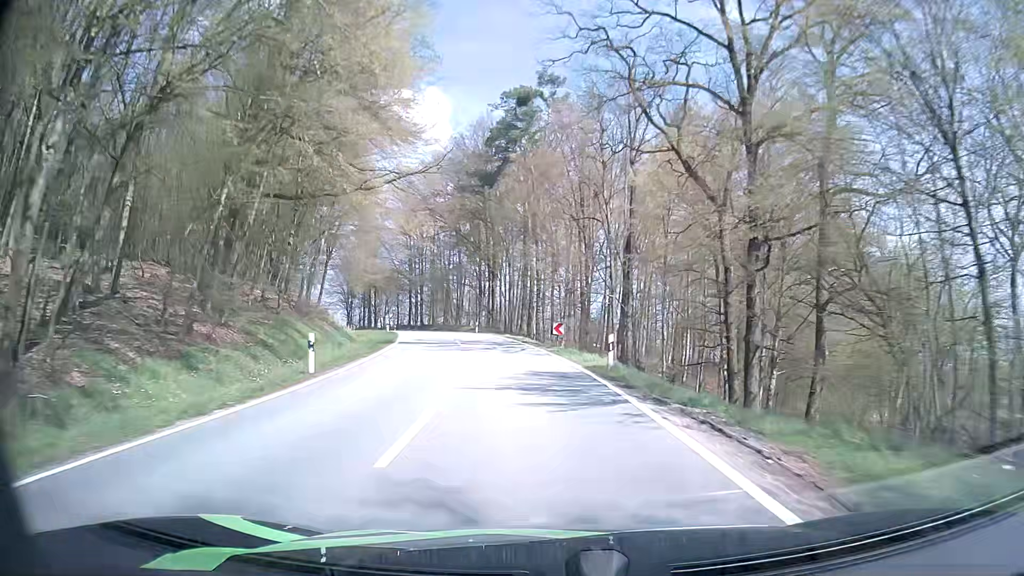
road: tertiary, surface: asphalt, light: Day
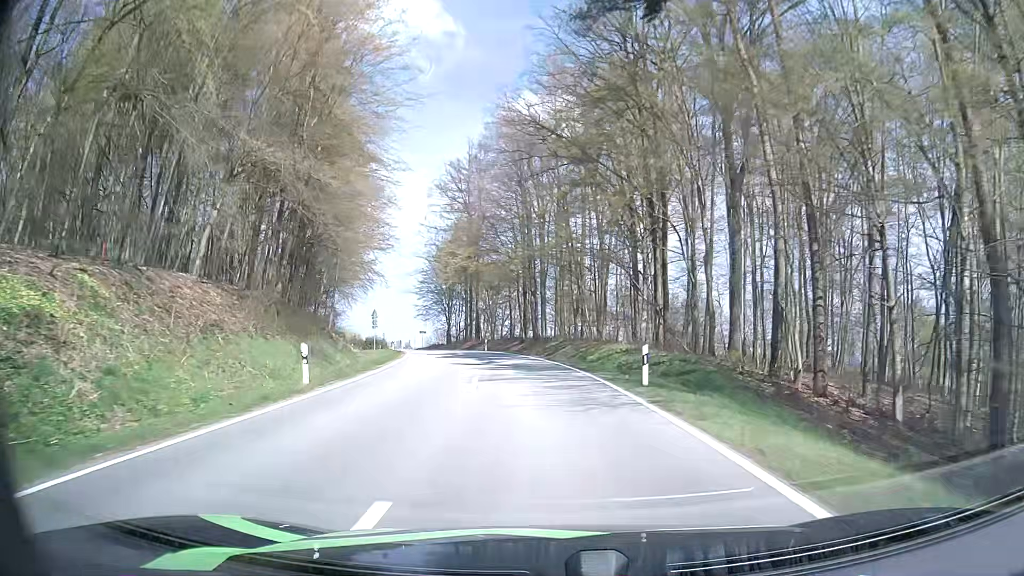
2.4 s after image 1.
(-4.6, +43.0) m; -12°
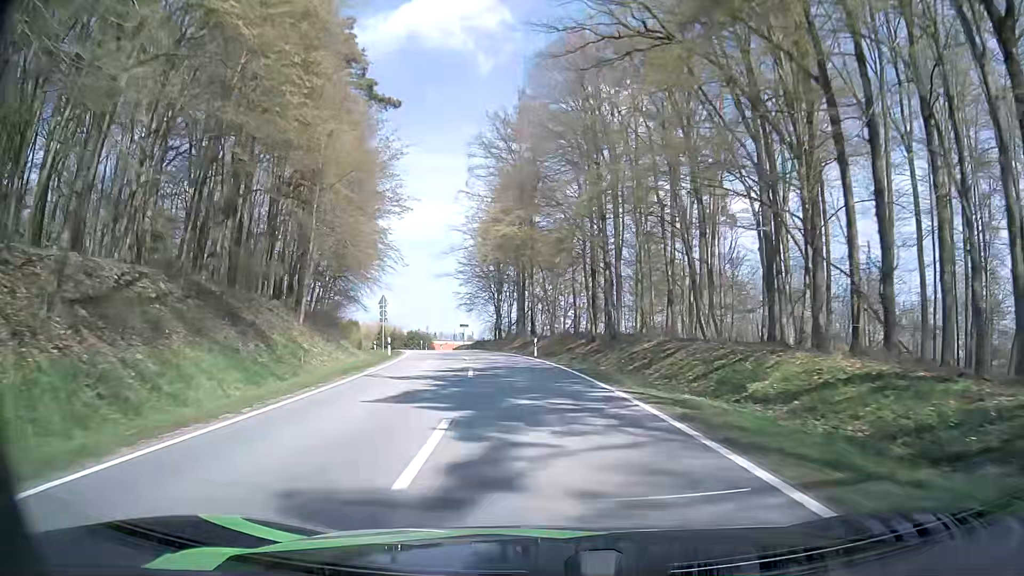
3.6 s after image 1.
(-1.1, +20.9) m; -6°
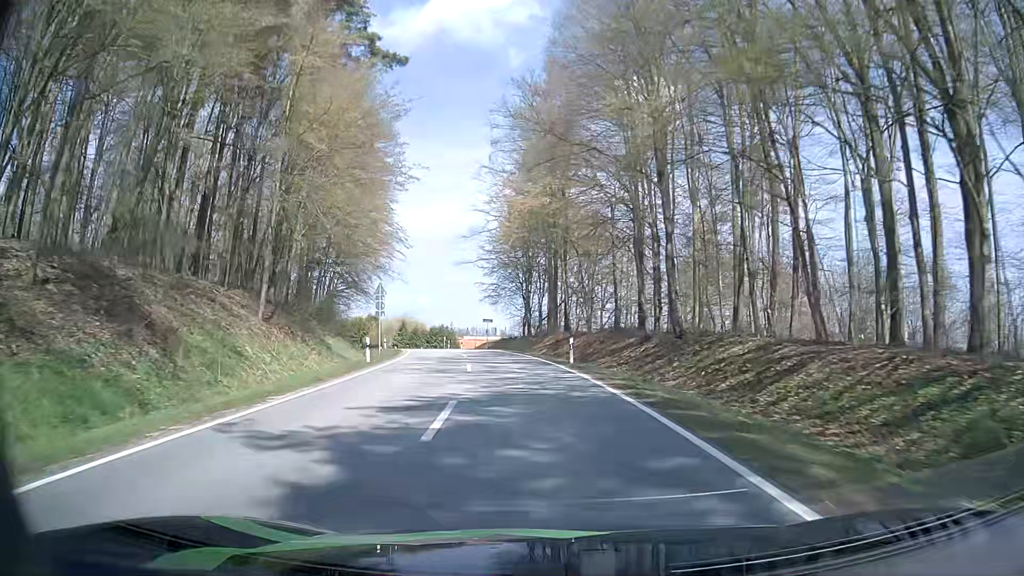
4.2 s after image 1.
(-0.2, +10.3) m; -3°
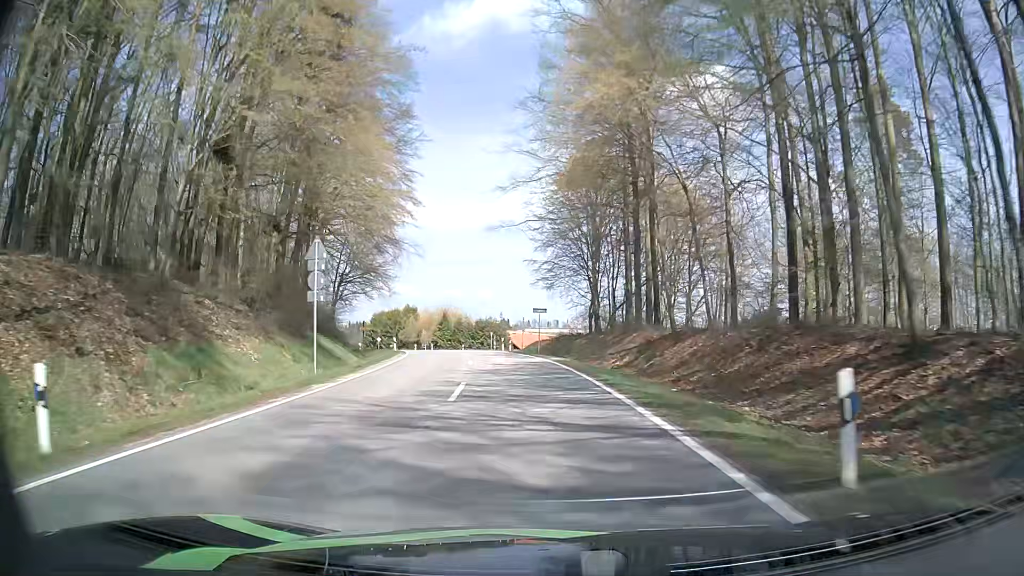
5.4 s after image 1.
(-0.8, +20.6) m; -4°
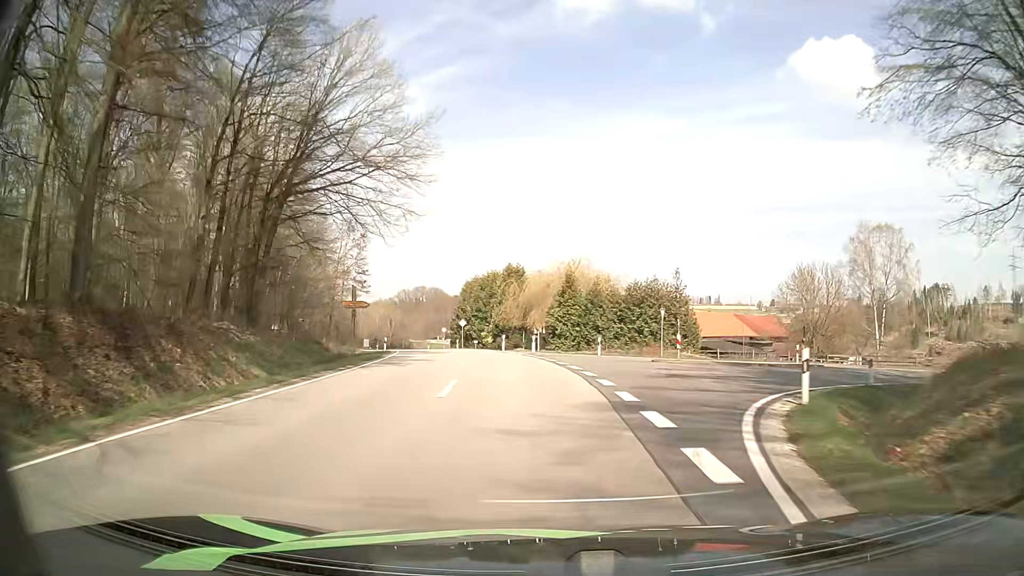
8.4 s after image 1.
(-5.8, +49.7) m; -13°
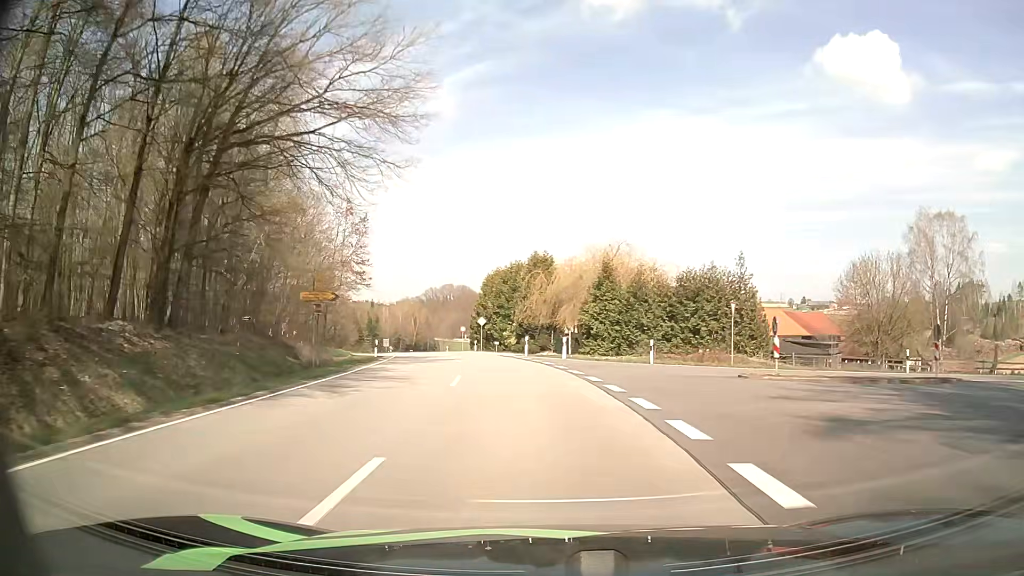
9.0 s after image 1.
(-0.3, +9.9) m; -3°
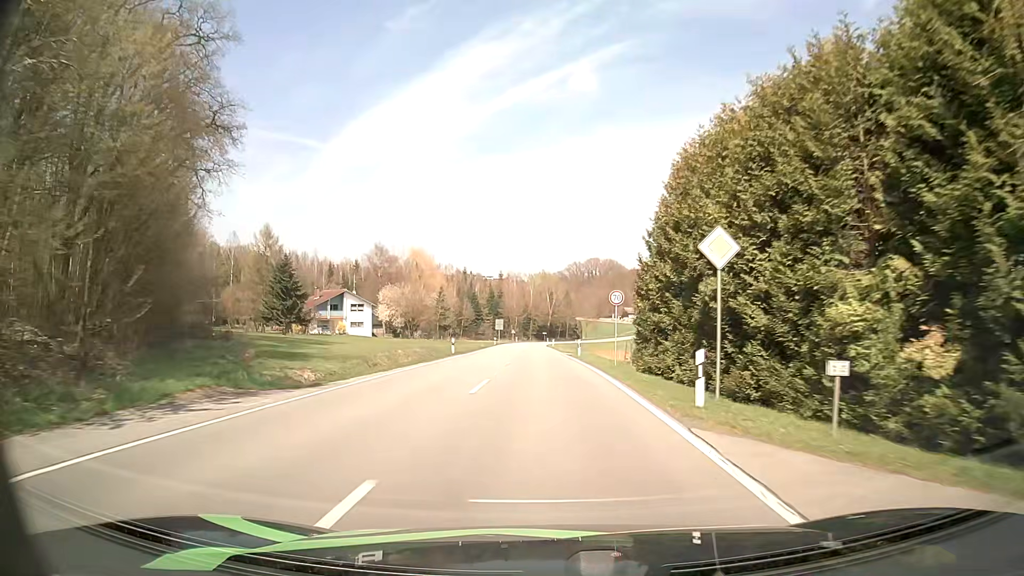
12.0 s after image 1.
(-6.3, +50.6) m; -13°
(0, +10) (0, +20) (0, +30) (0, +40) (0, +50) (-1, +60) (-1, +70) (-1, +80) (-2, +90) (-2, +100) m
